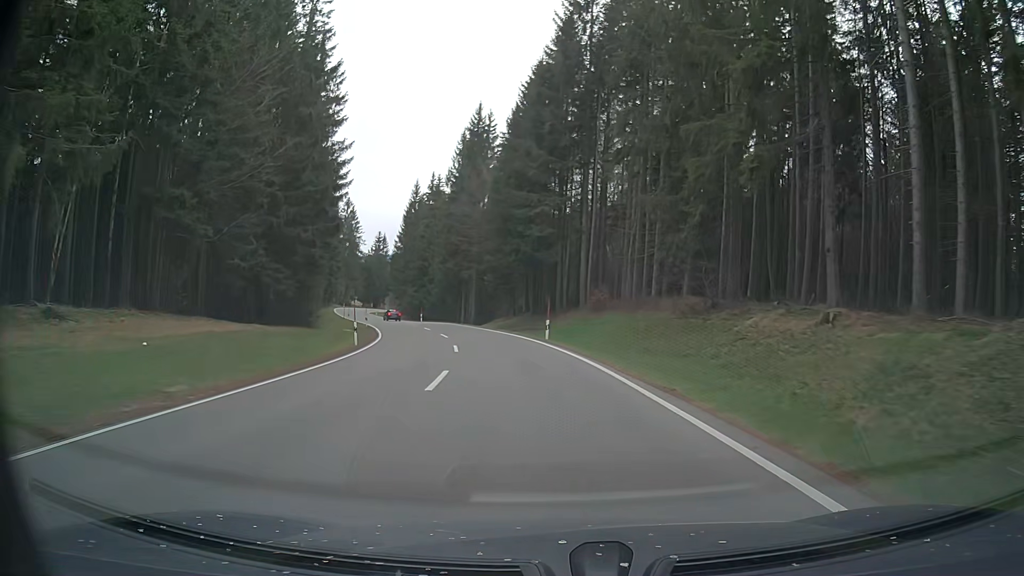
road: primary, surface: asphalt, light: Day
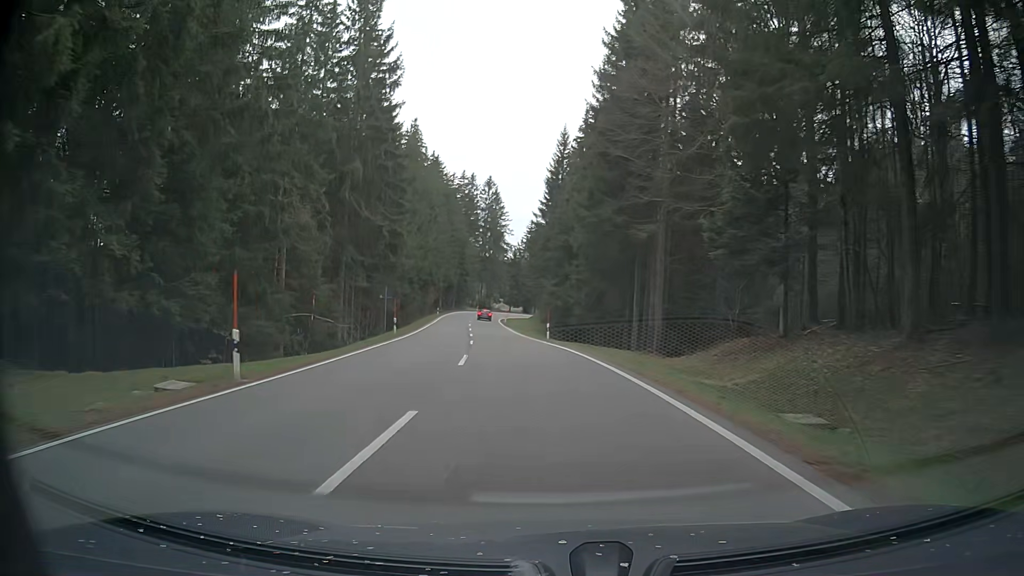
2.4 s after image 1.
(-5.8, +42.9) m; -16°
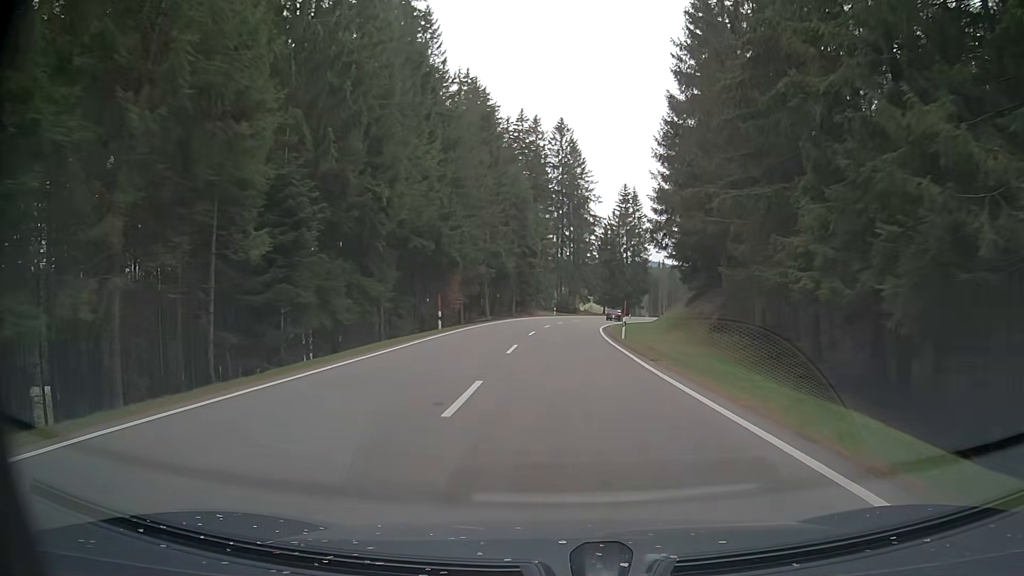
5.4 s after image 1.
(-5.0, +57.1) m; -7°
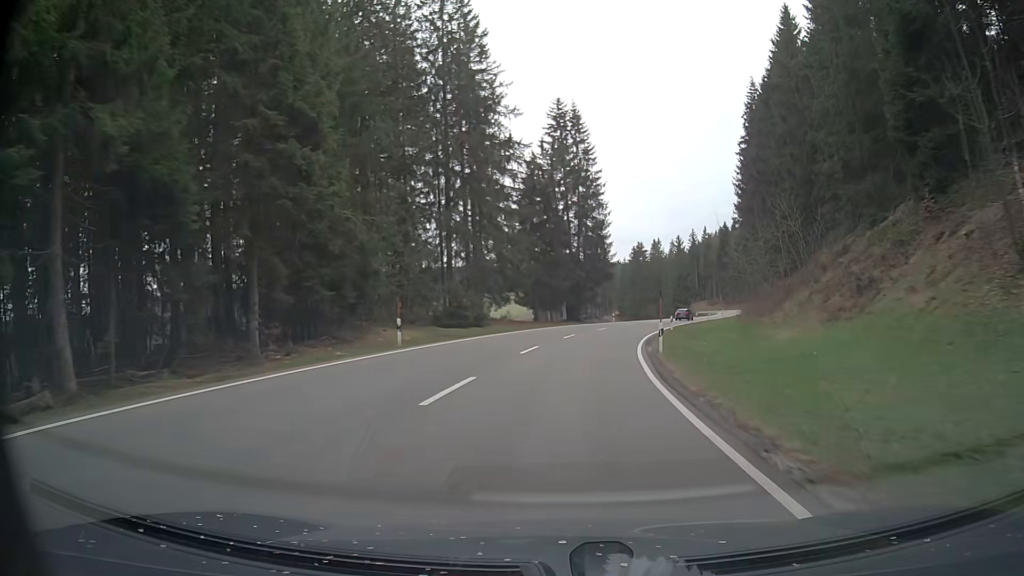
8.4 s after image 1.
(+3.2, +58.8) m; +8°
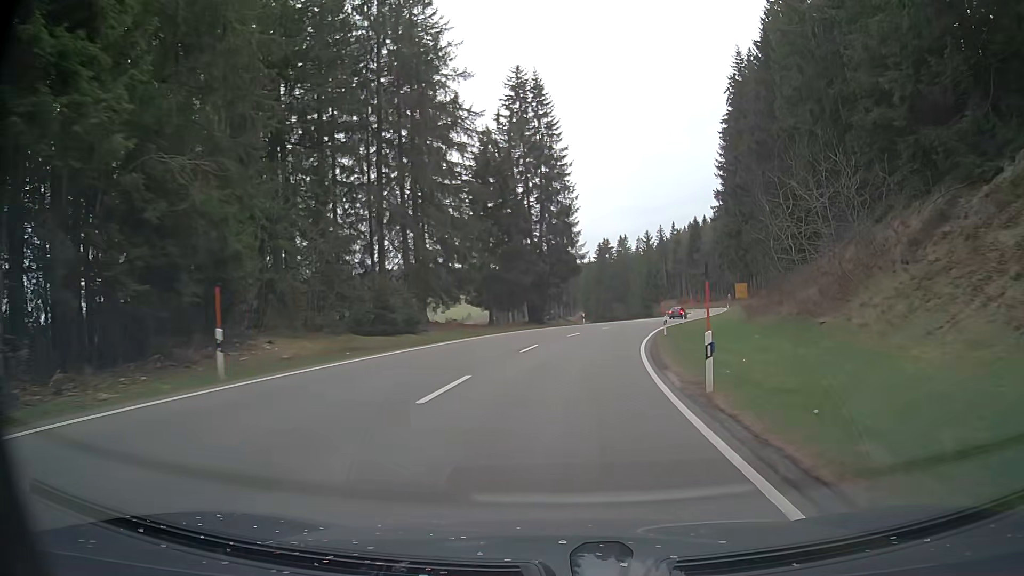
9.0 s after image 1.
(+0.2, +11.6) m; +3°
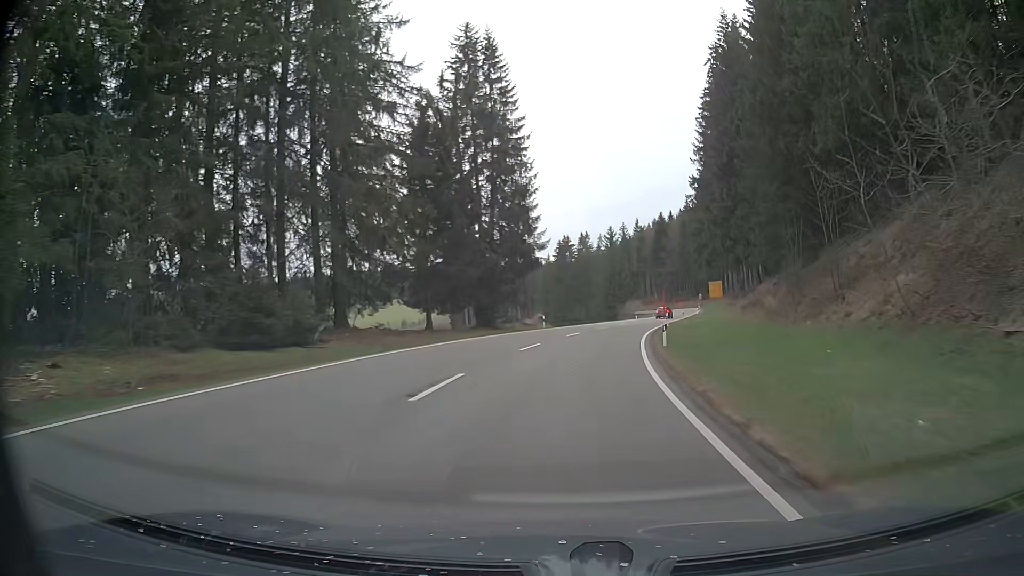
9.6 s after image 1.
(+0.3, +11.6) m; +3°
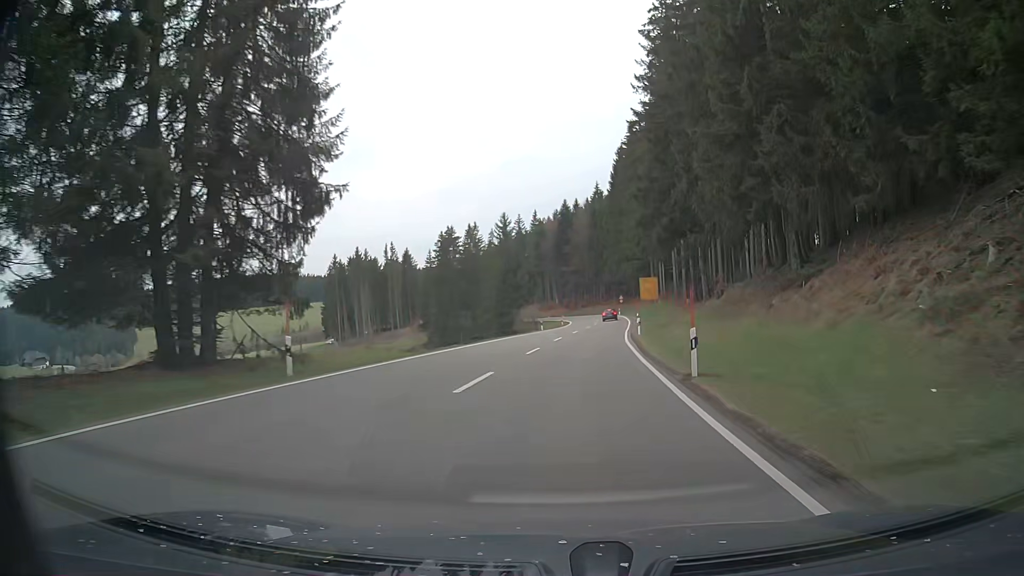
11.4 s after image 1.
(+3.0, +34.5) m; +9°
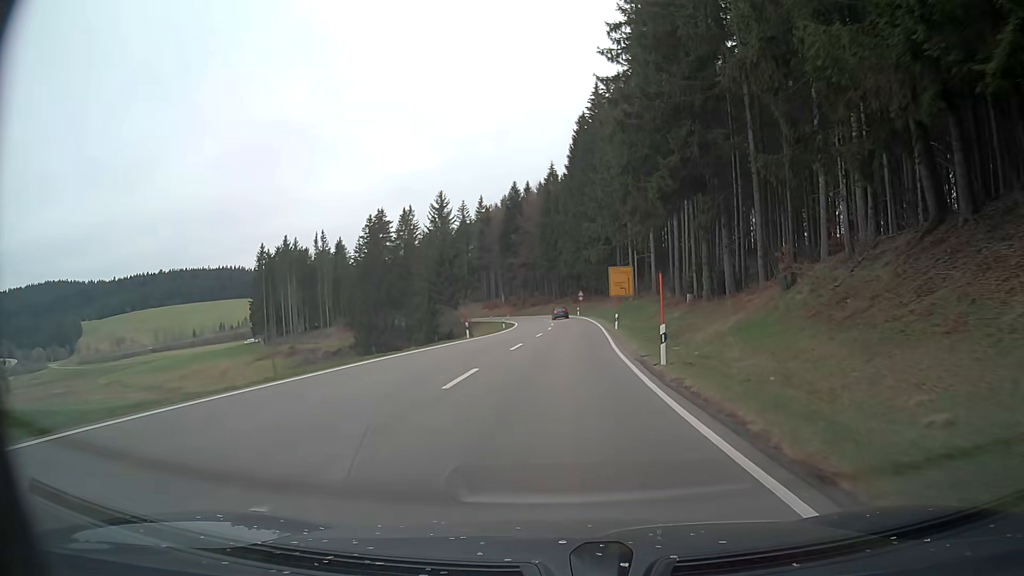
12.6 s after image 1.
(+1.0, +22.9) m; +4°
(0, +10) (0, +20) (+1, +30) (+1, +40) (+2, +50) (+2, +60) (+2, +70) (+2, +80) (+1, +90) (0, +100) m
